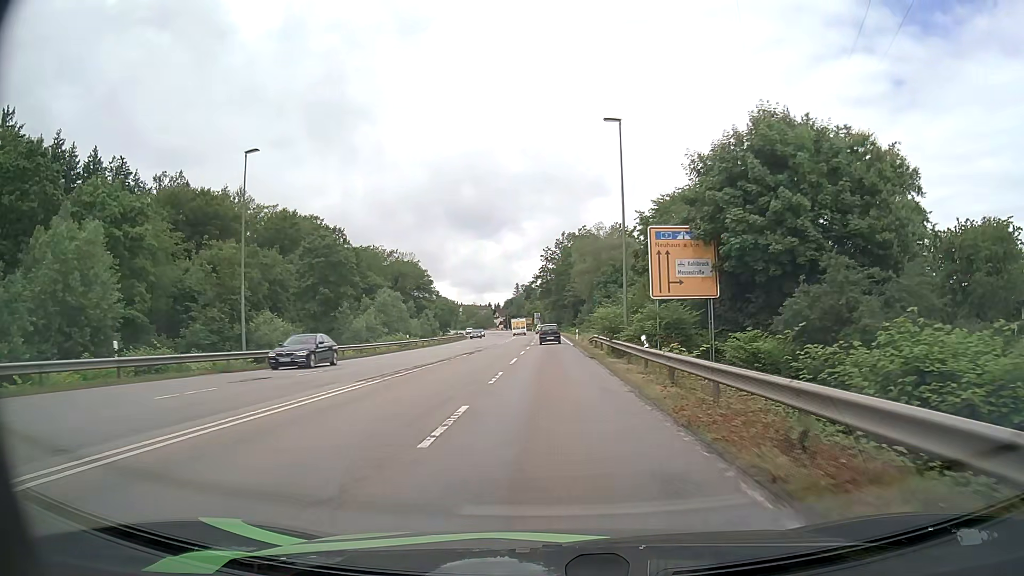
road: secondary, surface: asphalt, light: Day
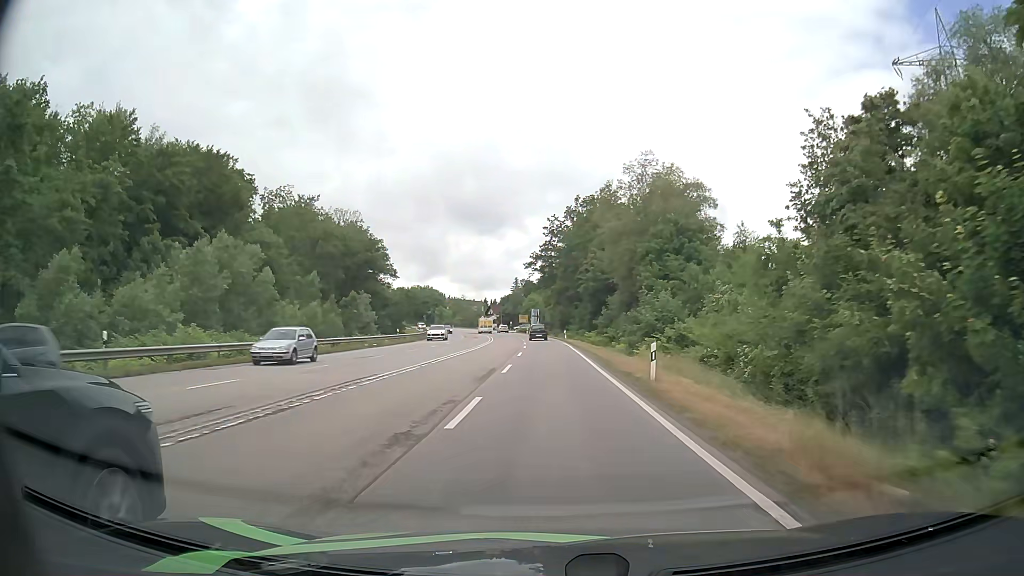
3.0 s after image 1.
(0.0, +45.3) m; 0°
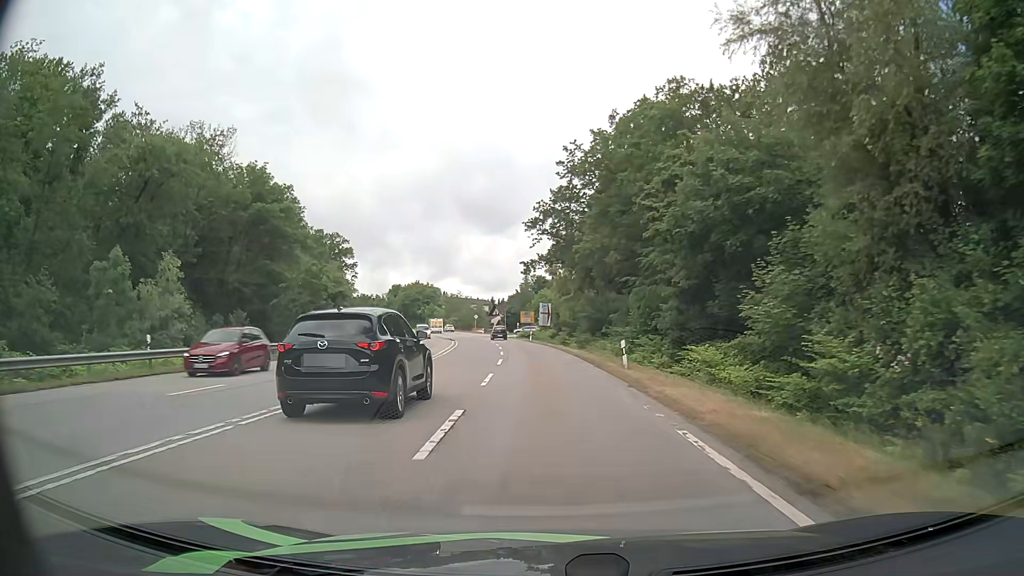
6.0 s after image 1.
(0.0, +44.5) m; -1°
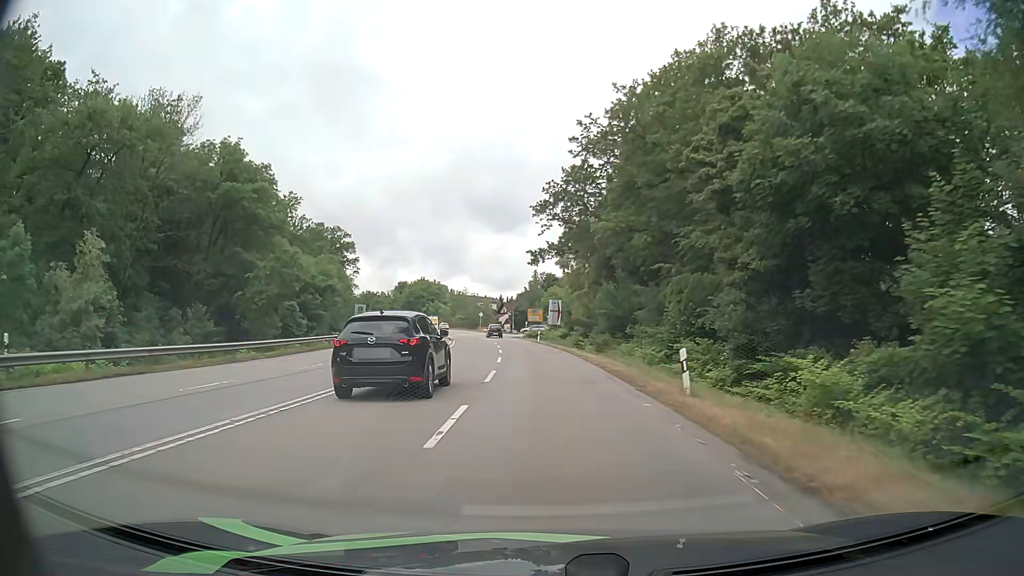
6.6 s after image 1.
(0.0, +8.2) m; -1°
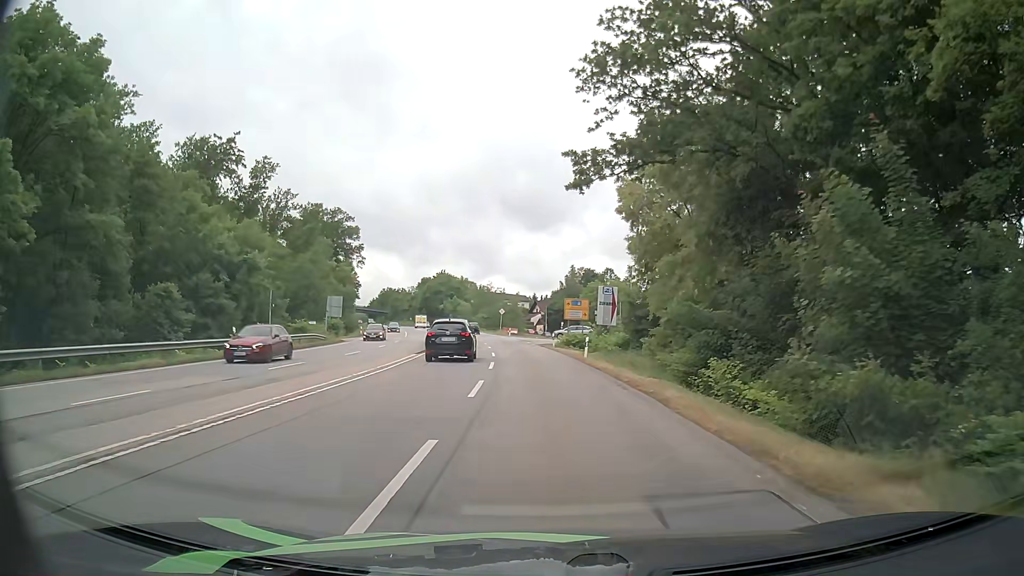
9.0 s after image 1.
(-0.7, +30.7) m; -3°
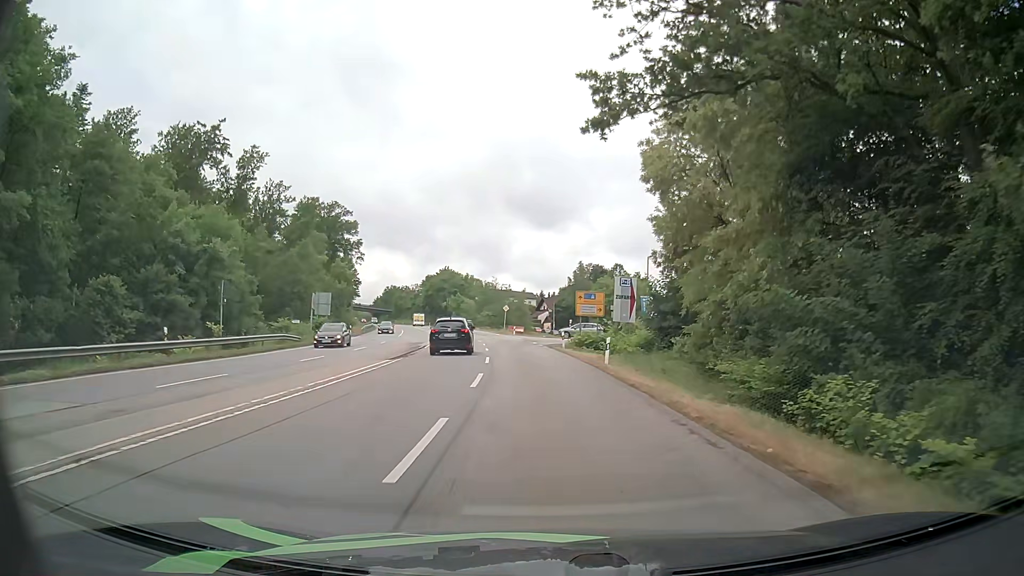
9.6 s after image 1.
(-0.1, +7.3) m; -1°
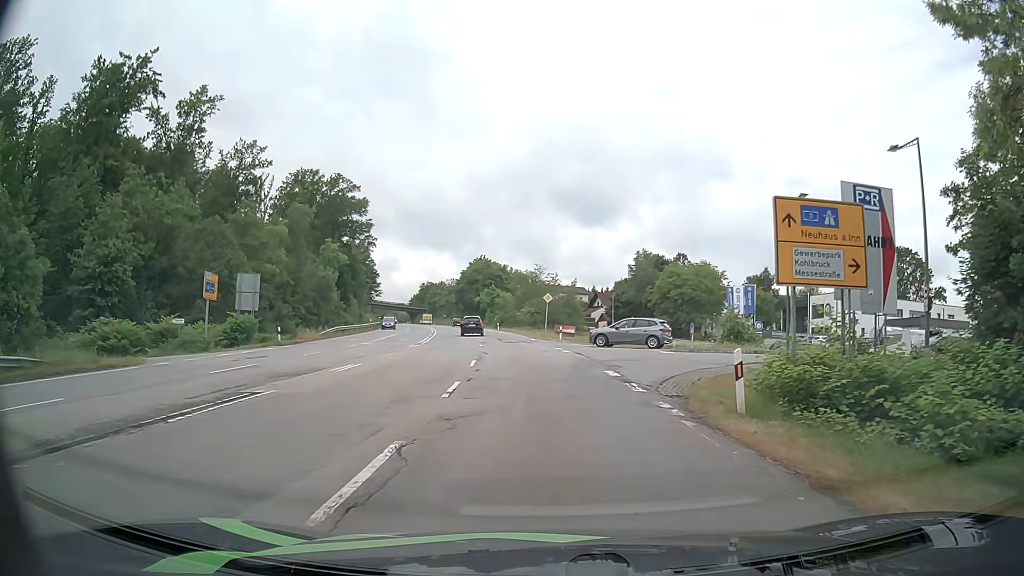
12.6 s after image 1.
(-1.0, +30.3) m; -4°
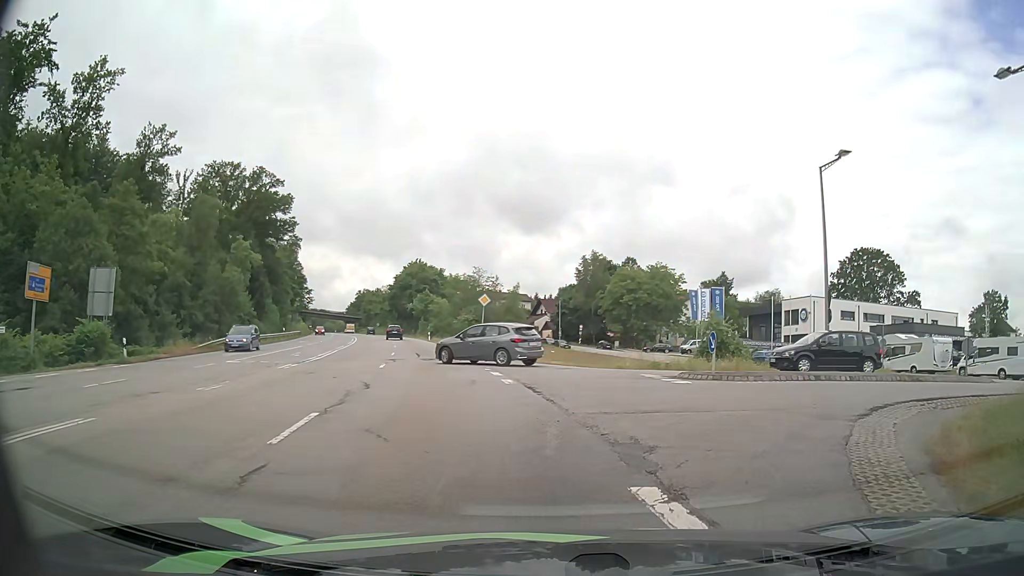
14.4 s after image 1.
(+0.1, +11.9) m; +4°
(+2, +10) (+9, +16) (+19, +18) (+29, +19) (+39, +20) (+49, +20) (+59, +20) (+69, +20) (+79, +20) (+89, +20) m
